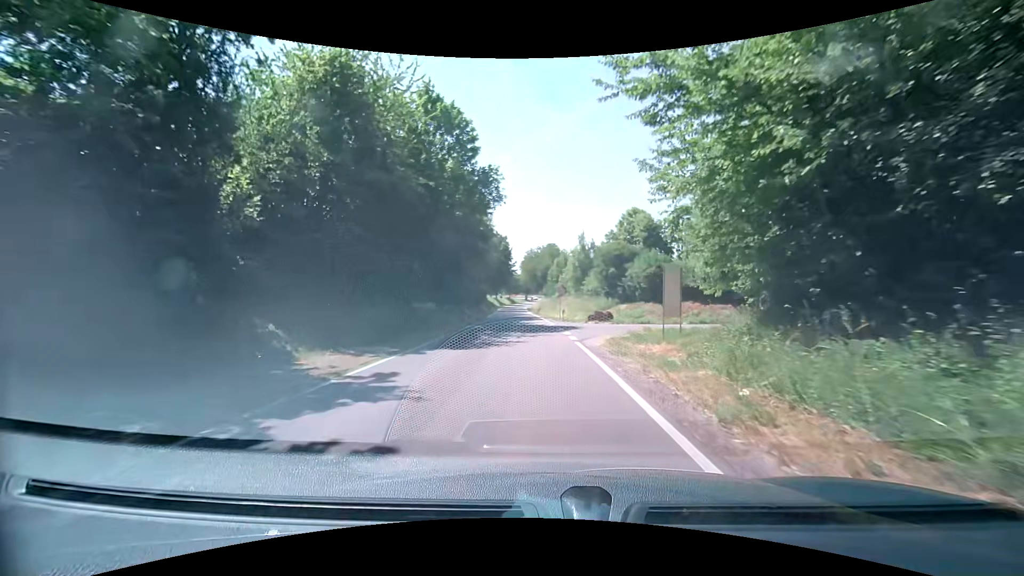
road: tertiary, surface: asphalt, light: Day
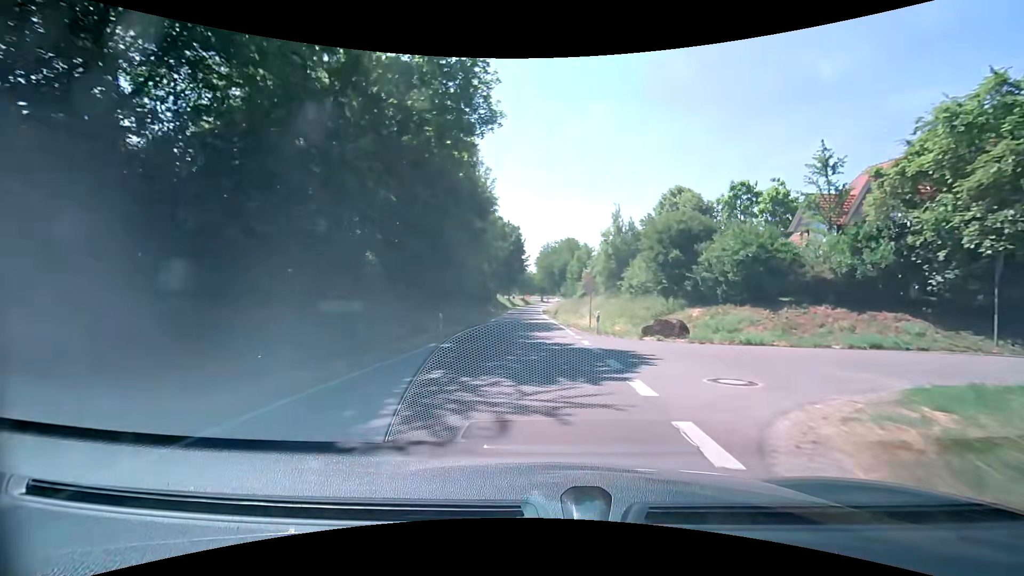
(-0.1, +13.5) m; -2°
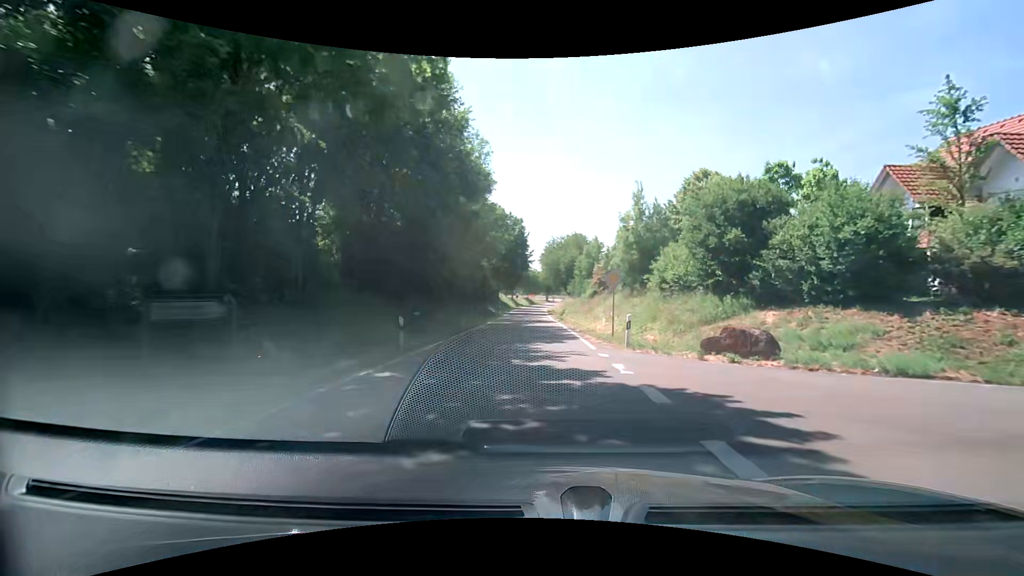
(0.0, +6.7) m; 0°
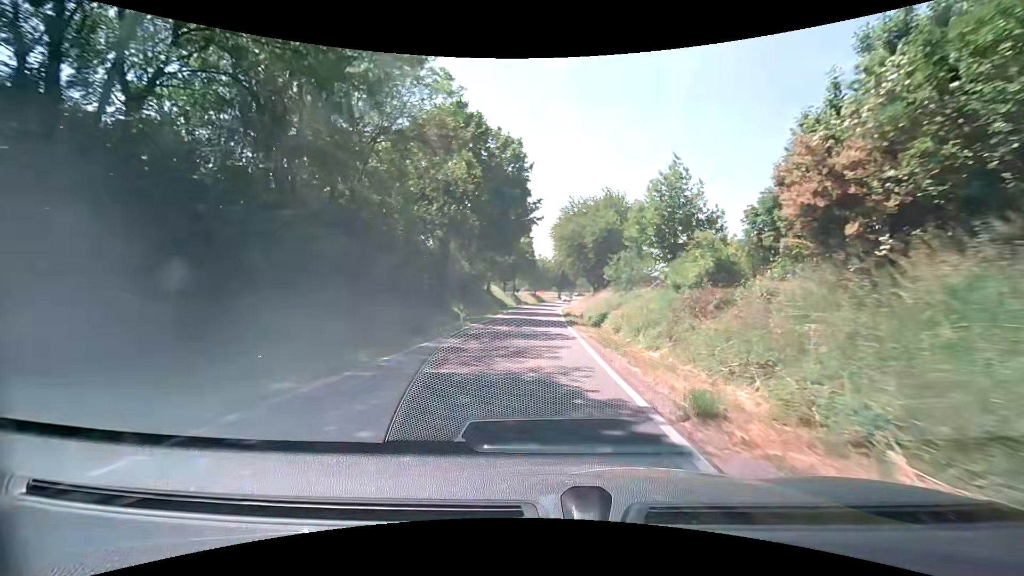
(-0.2, +34.4) m; -1°
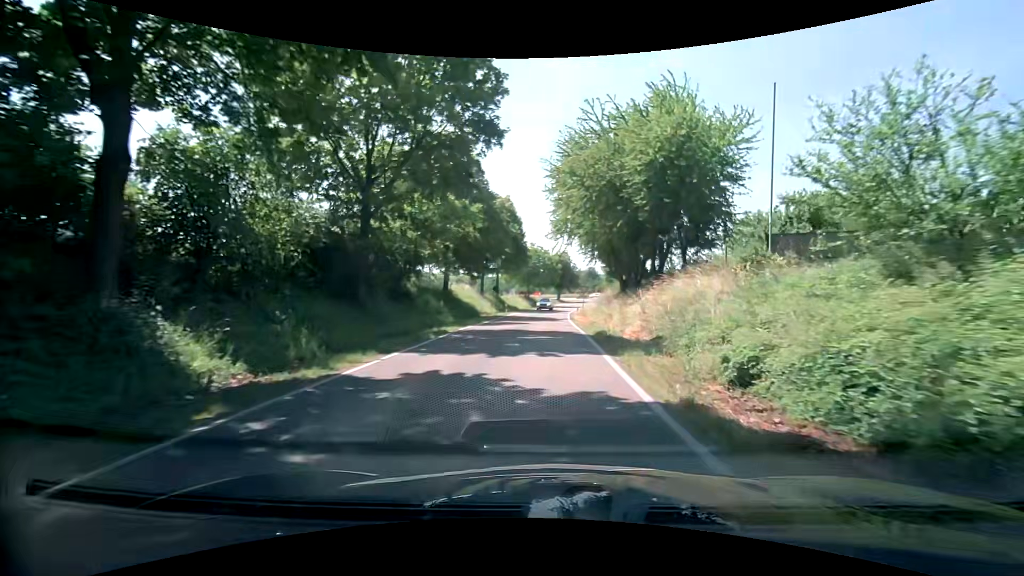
(-0.3, +28.6) m; 0°
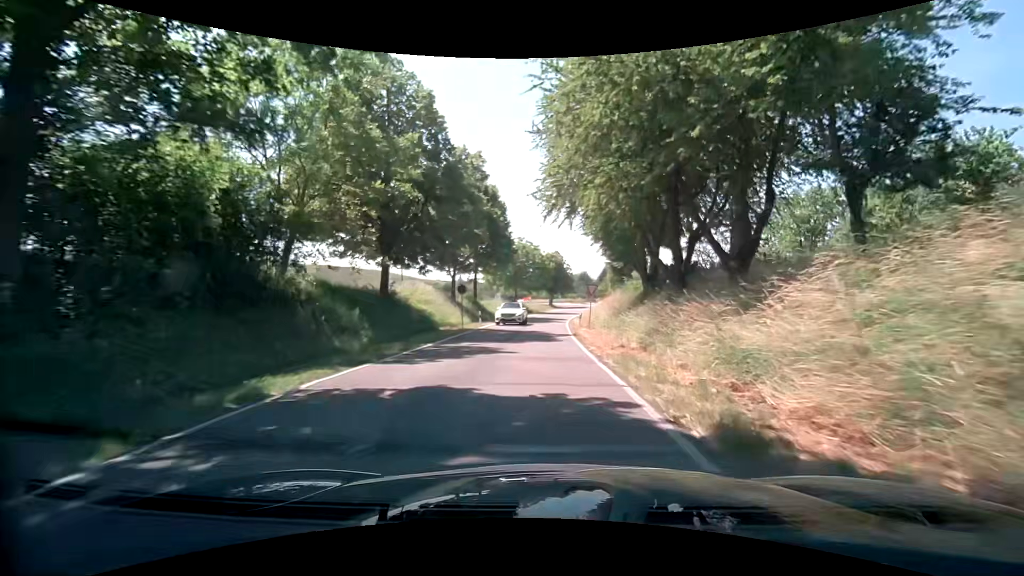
(+0.2, +14.2) m; +1°
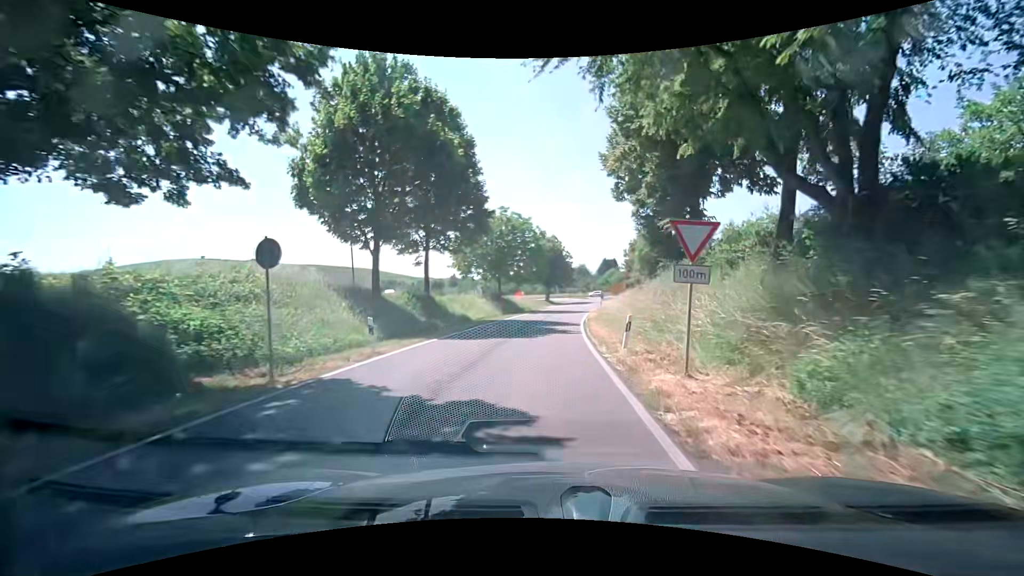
(+0.2, +21.1) m; 0°
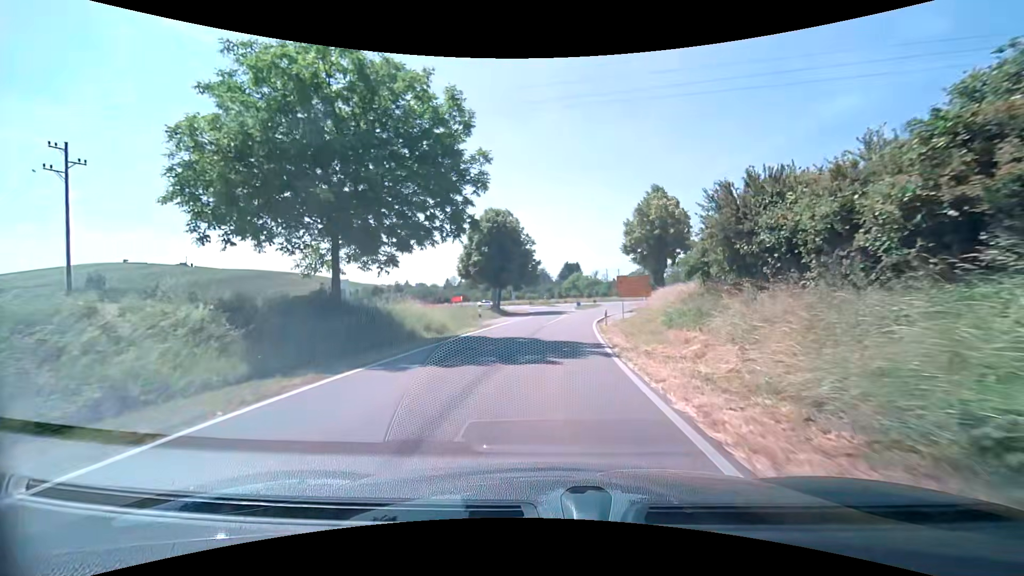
(+1.3, +35.7) m; +4°
